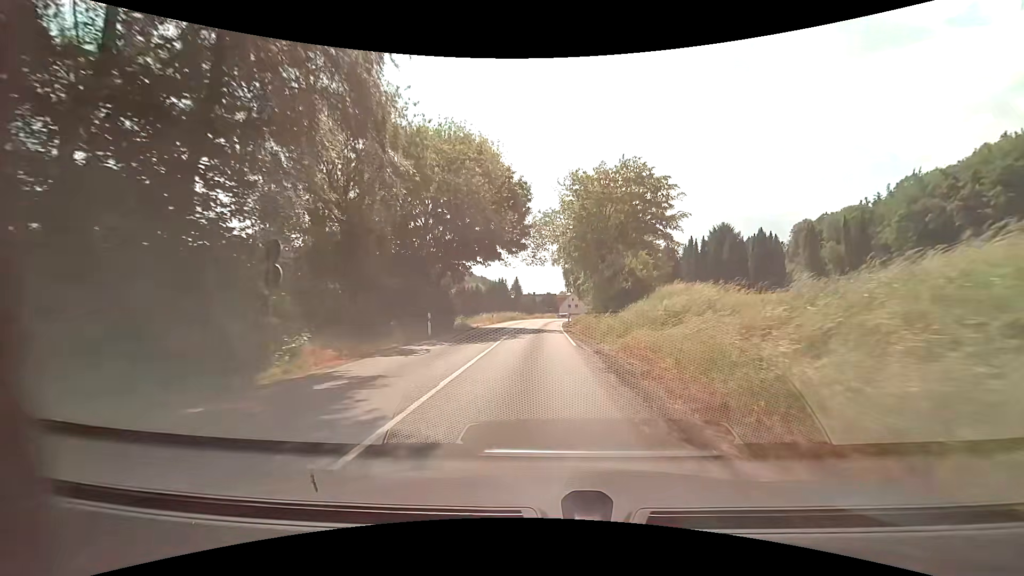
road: secondary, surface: asphalt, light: Day
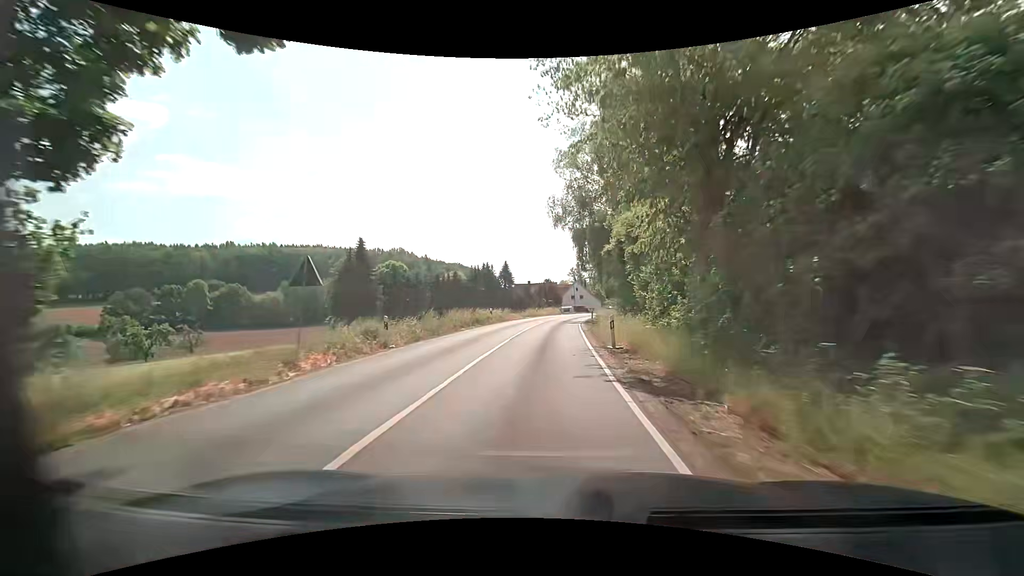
(+0.3, +32.6) m; +1°
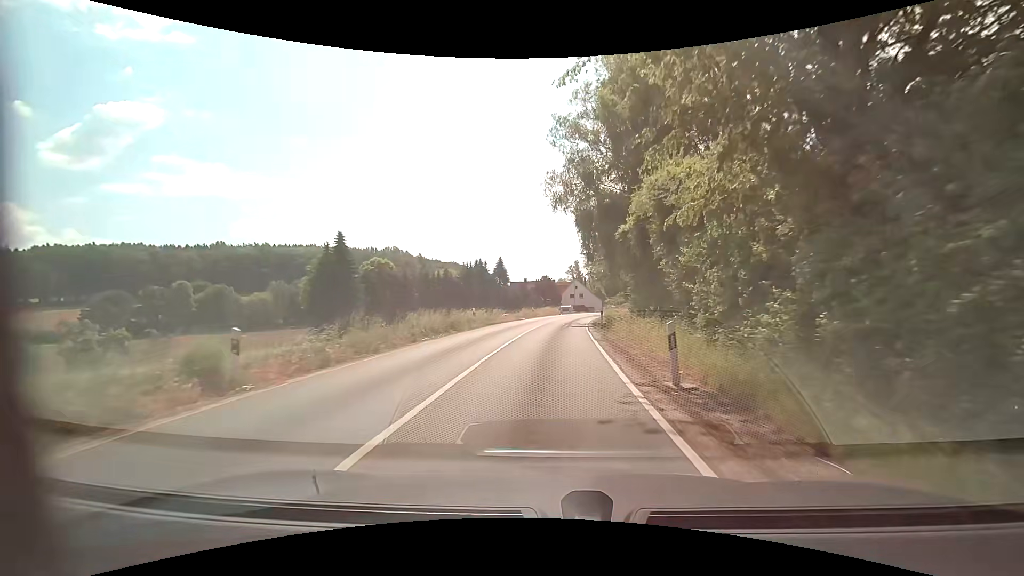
(-0.1, +7.9) m; 0°
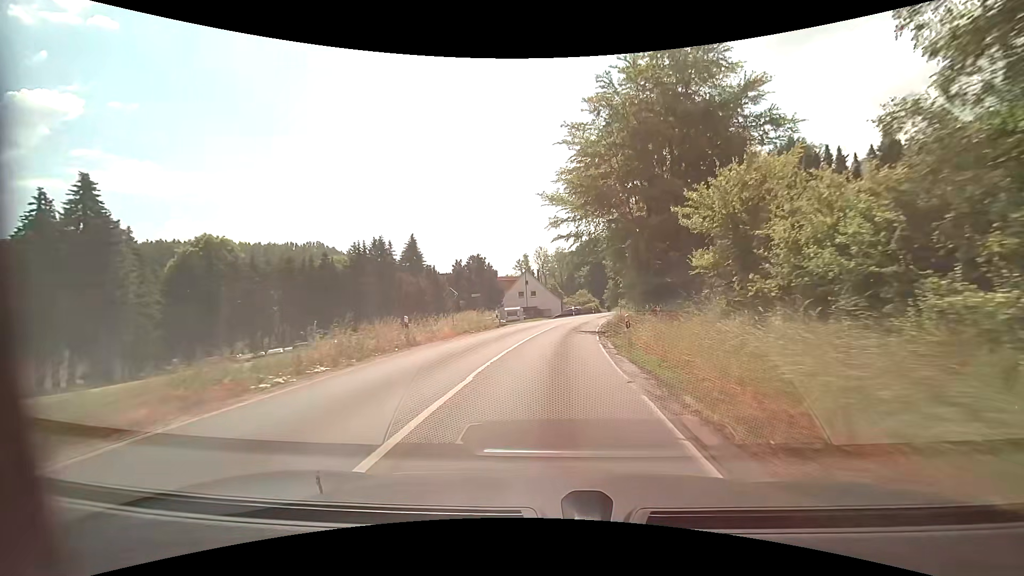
(+1.4, +36.8) m; +5°
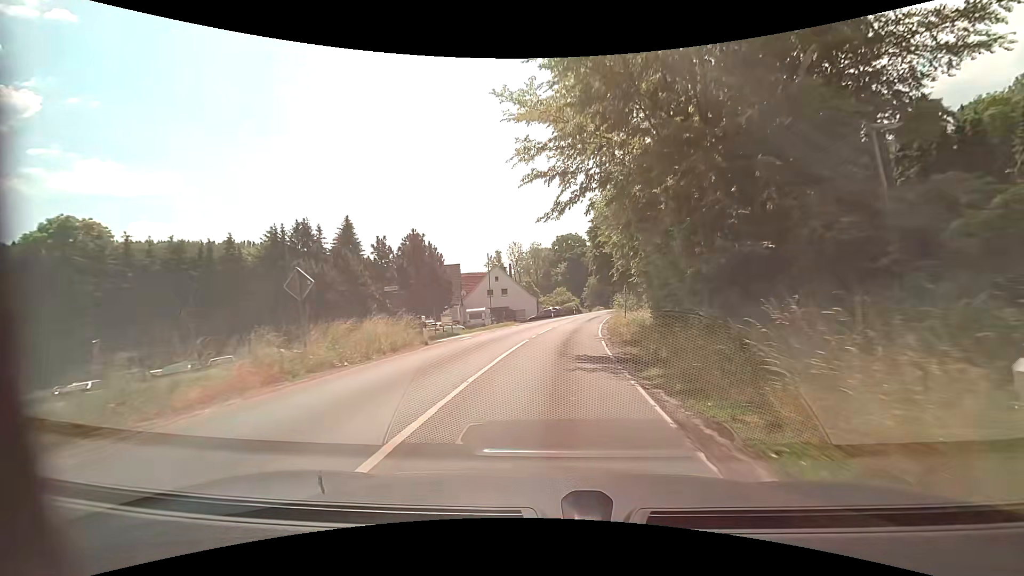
(+0.5, +14.7) m; +3°
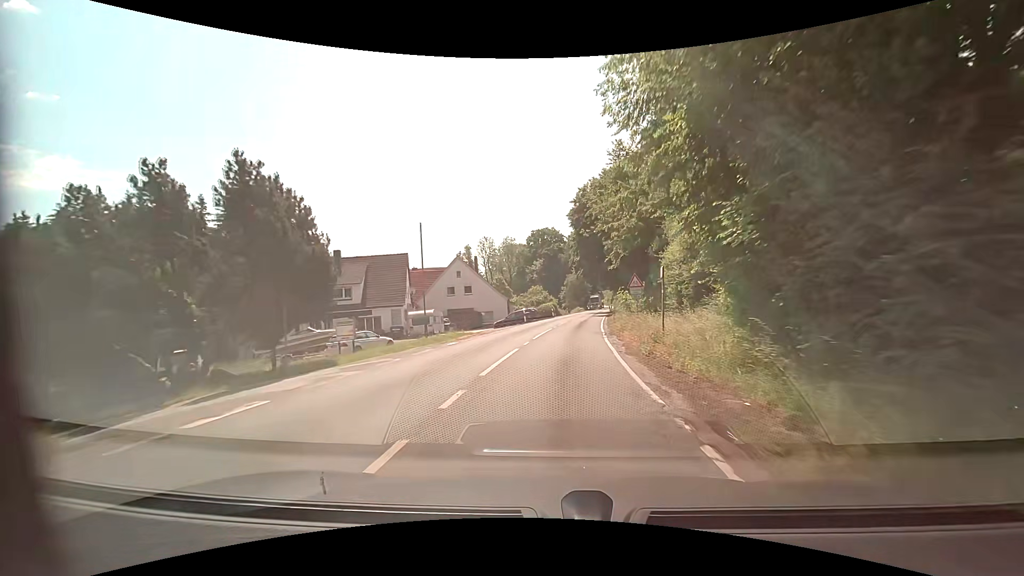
(+0.4, +14.9) m; +3°
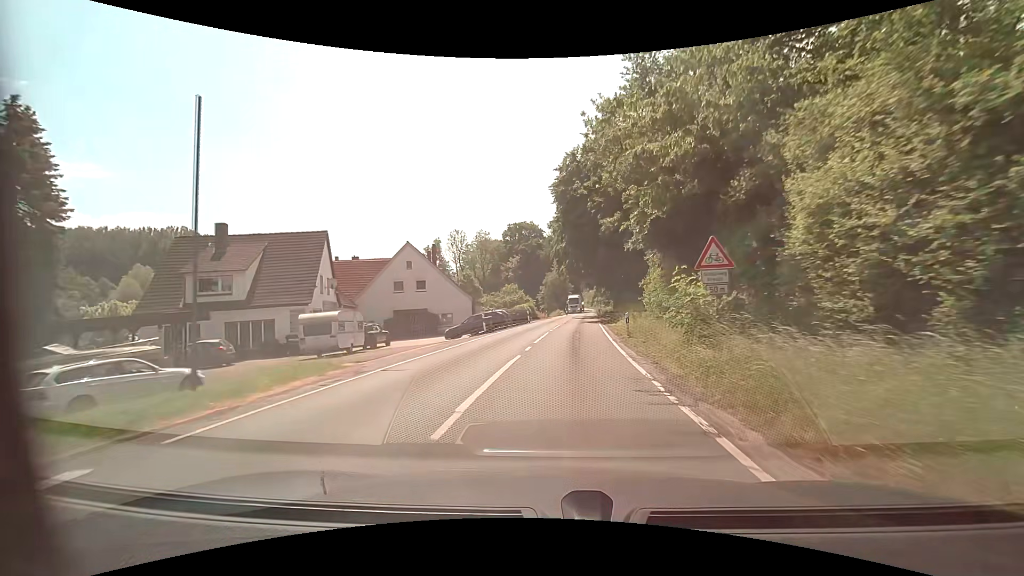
(+0.2, +15.2) m; +2°
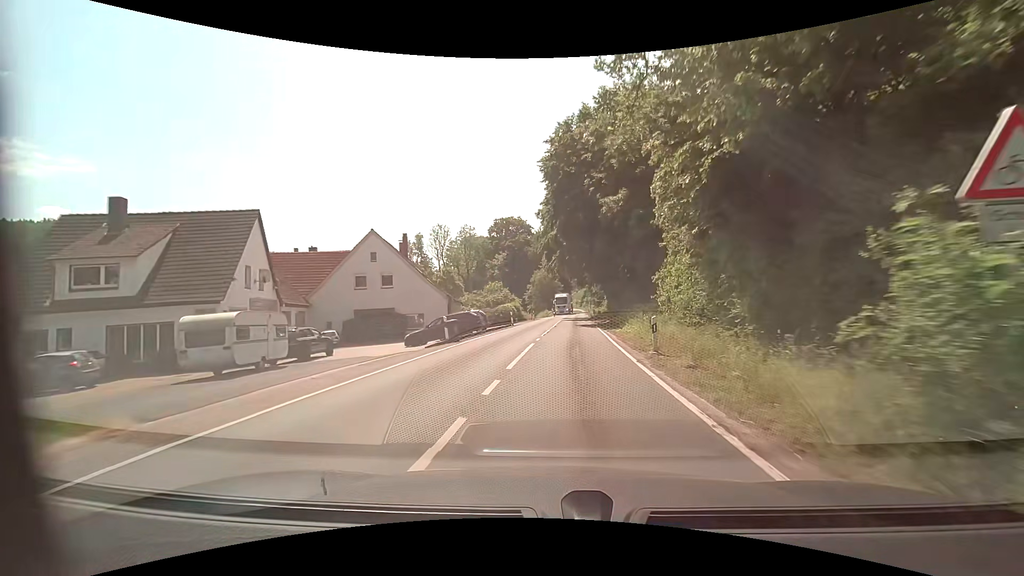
(+0.1, +7.7) m; +2°
(0, +10) (+1, +20) (+1, +30) (+2, +40) (+3, +50) (+3, +60) (+4, +70) (+5, +80) (+5, +90) (+6, +100) m
